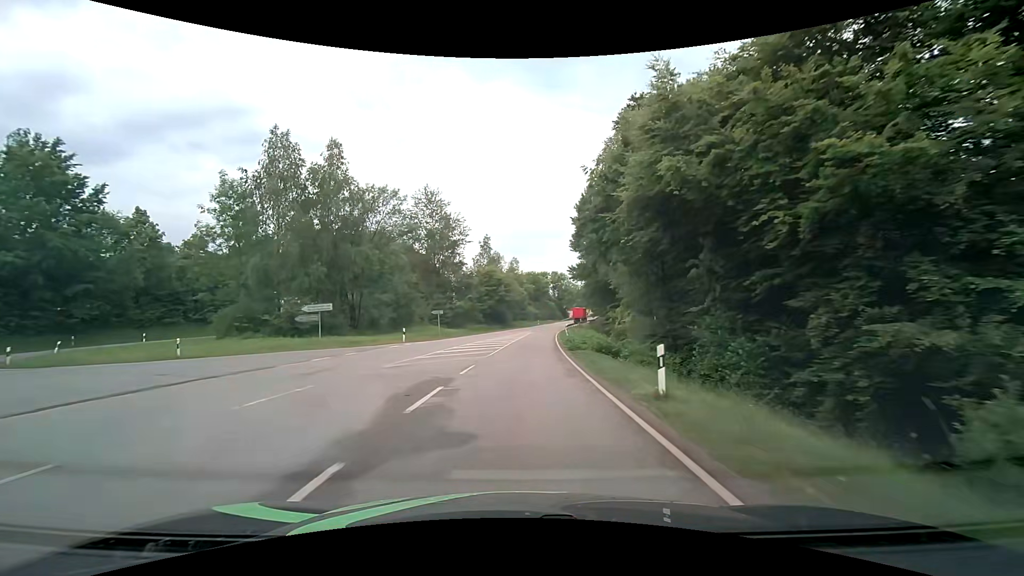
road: secondary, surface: asphalt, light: Day
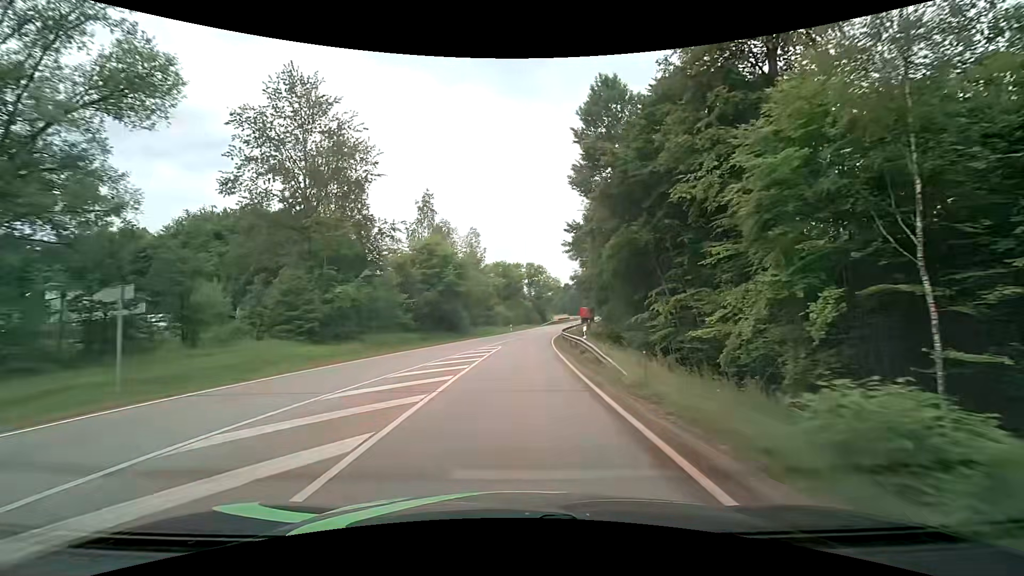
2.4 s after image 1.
(+1.0, +34.6) m; +3°
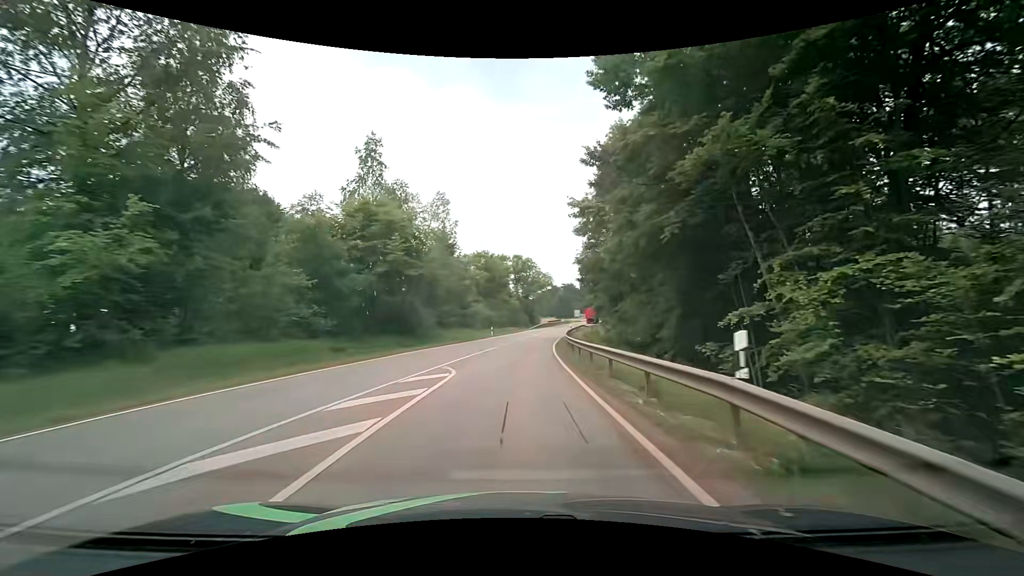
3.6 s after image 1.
(+0.2, +17.6) m; +1°
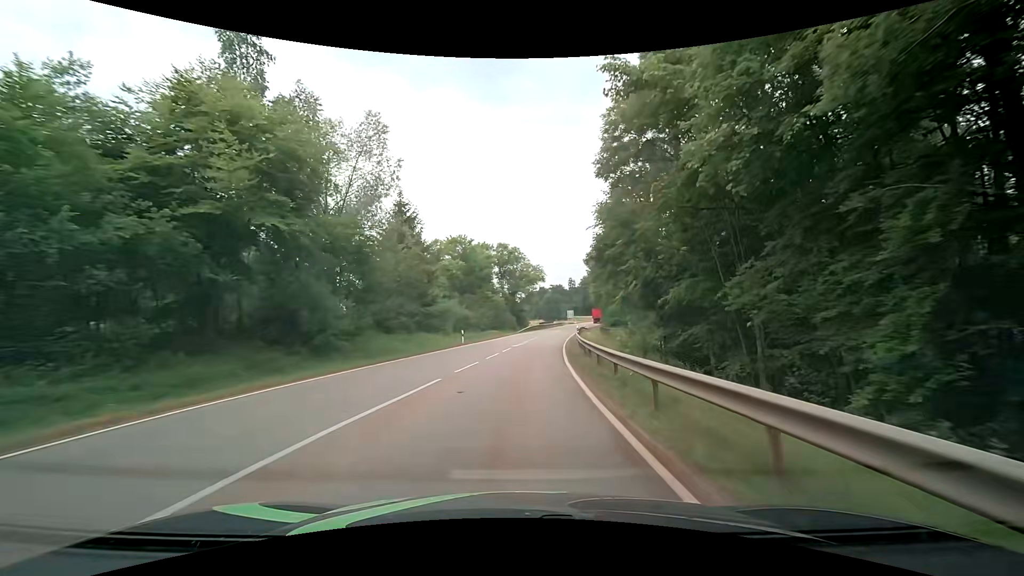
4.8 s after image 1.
(+0.3, +17.6) m; +3°
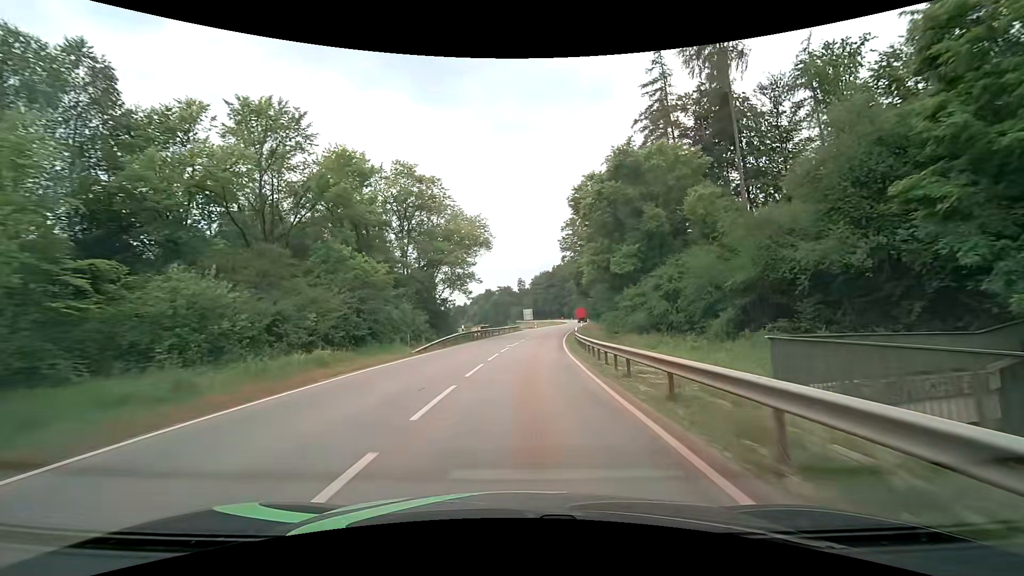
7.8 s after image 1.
(+1.3, +43.6) m; +5°
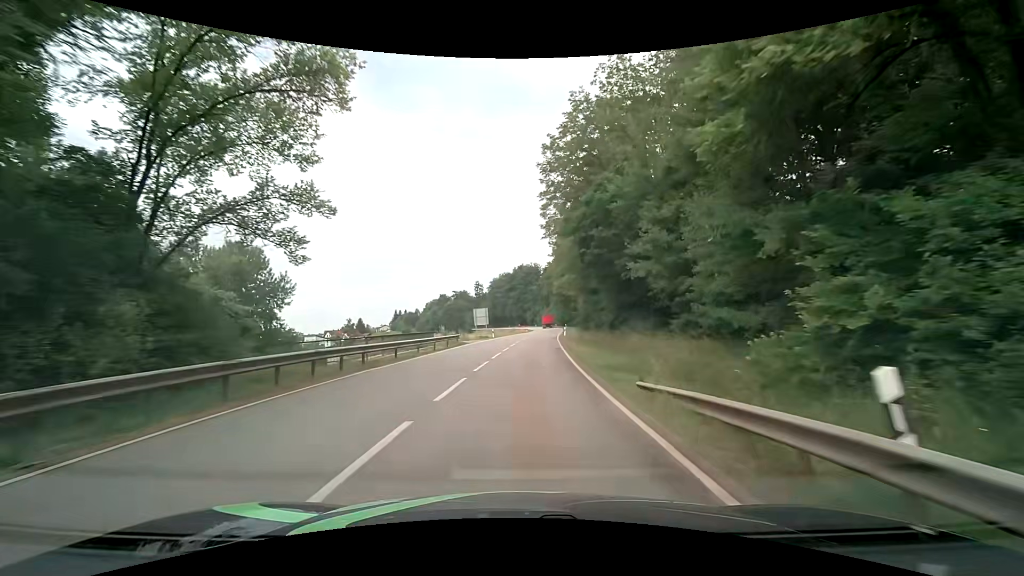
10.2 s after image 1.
(+1.2, +34.2) m; +5°
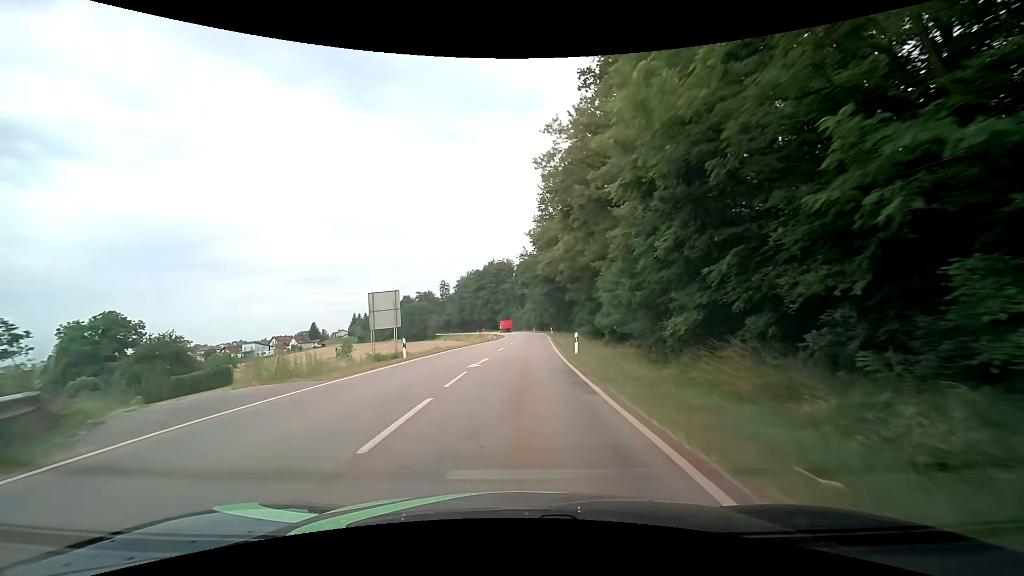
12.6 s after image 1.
(+1.1, +33.6) m; +3°
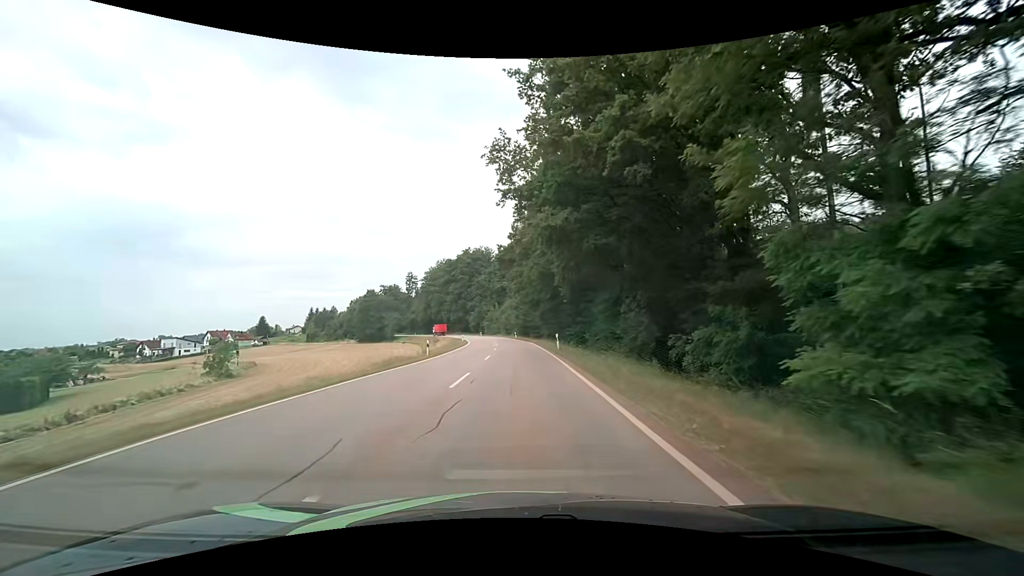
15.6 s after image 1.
(+1.0, +41.4) m; +3°
(0, +10) (0, +20) (0, +30) (-1, +40) (-1, +50) (-2, +60) (-2, +70) (-3, +80) (-4, +90) (-6, +100) m
